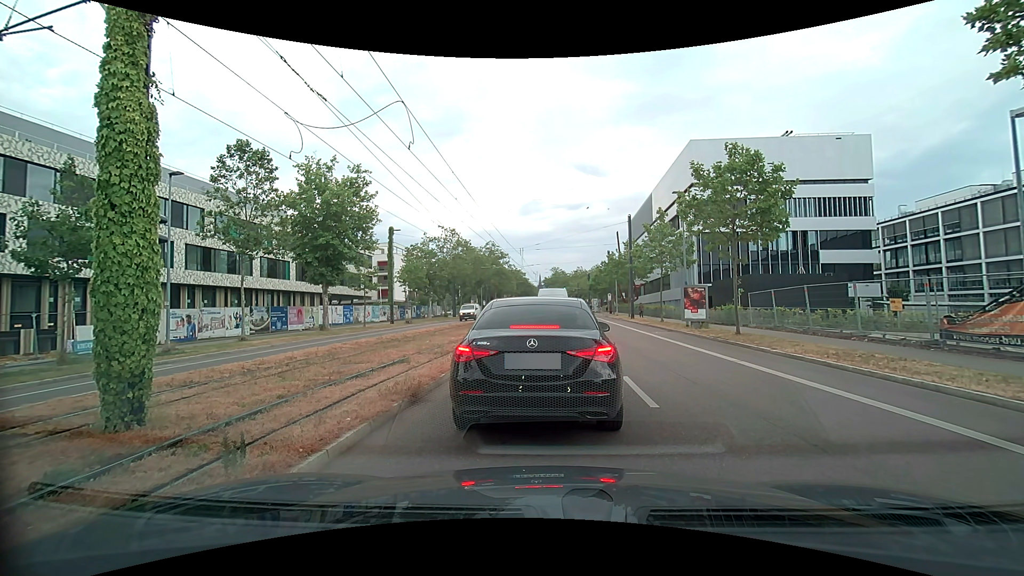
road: secondary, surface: asphalt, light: Day
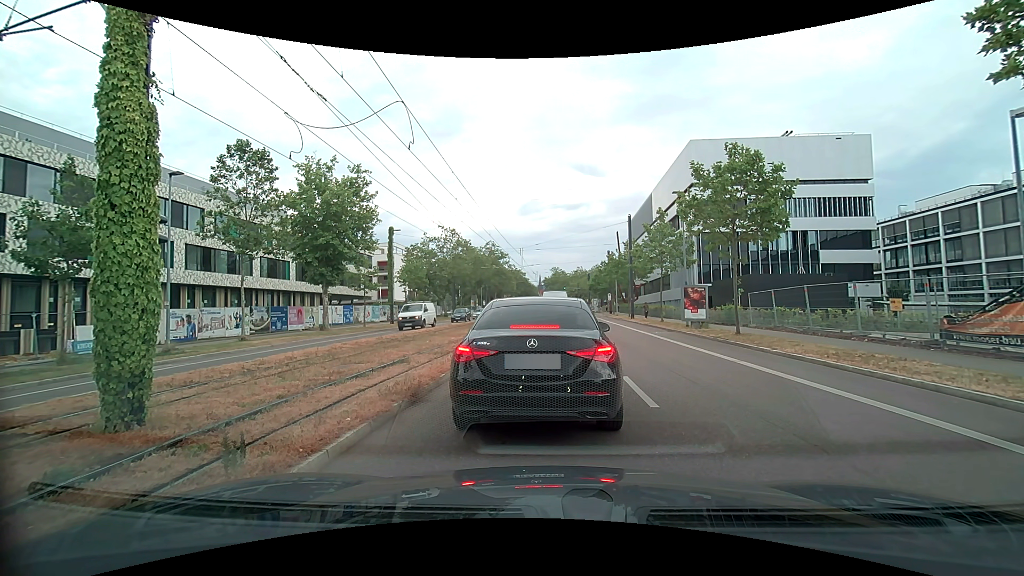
(0.0, 0.0) m; 0°
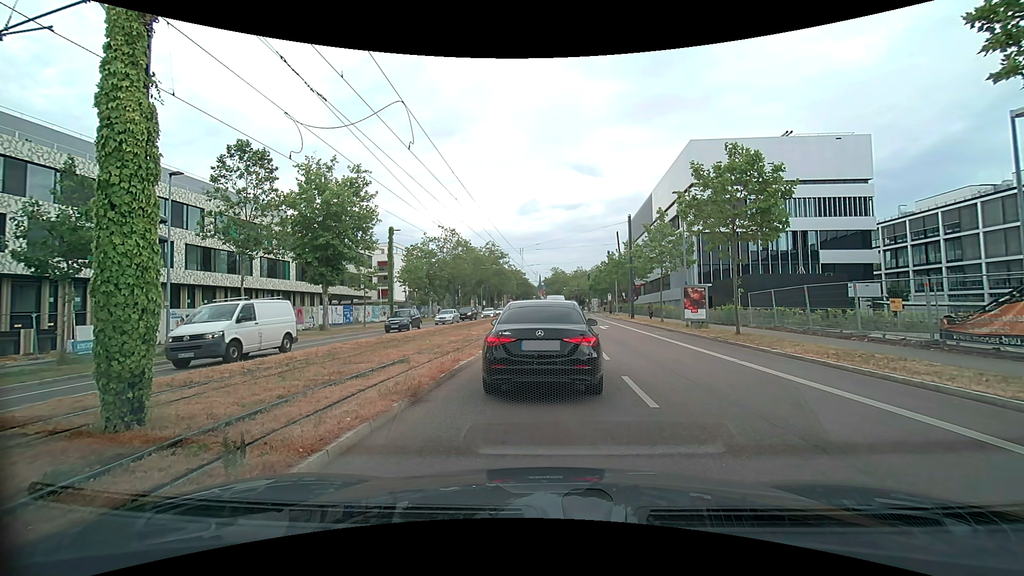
(0.0, 0.0) m; 0°
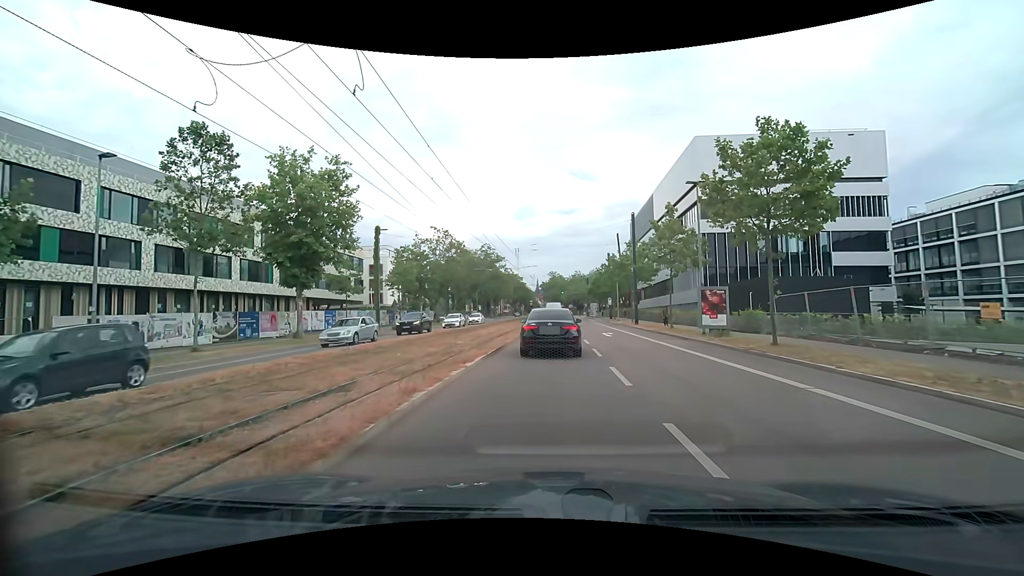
(+0.1, +4.0) m; +2°
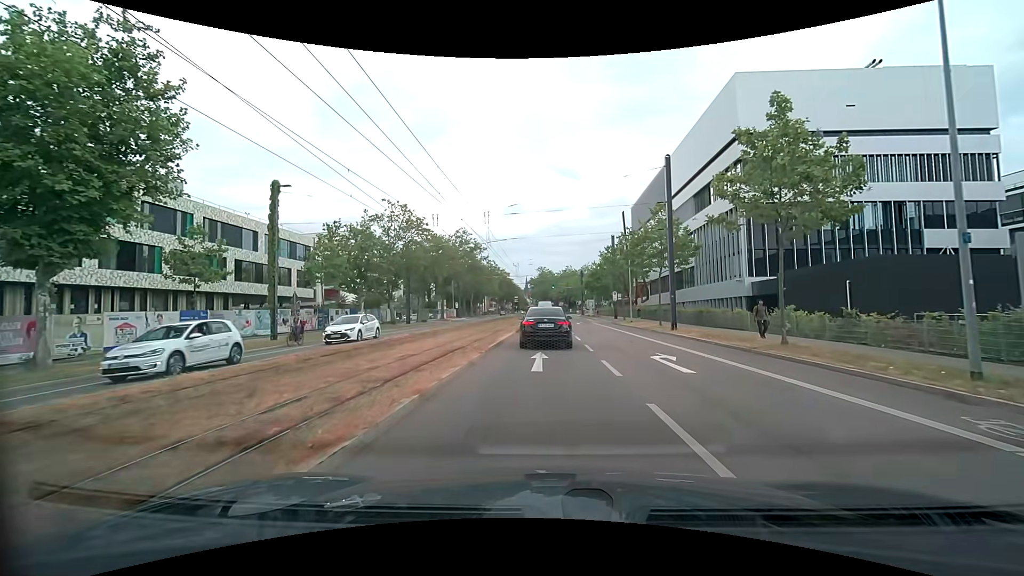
(+0.3, +17.5) m; +2°
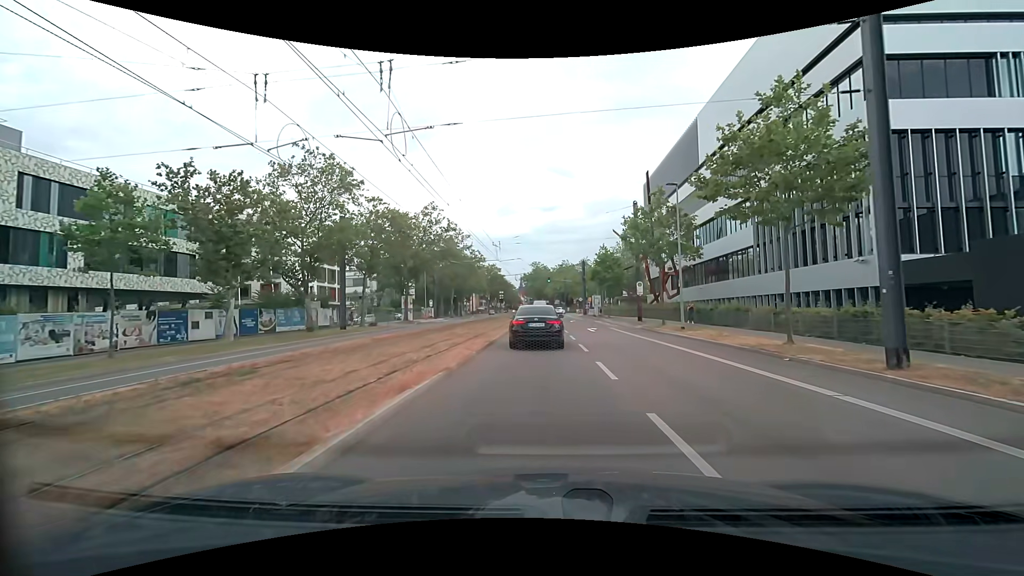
(+0.1, +19.0) m; 0°
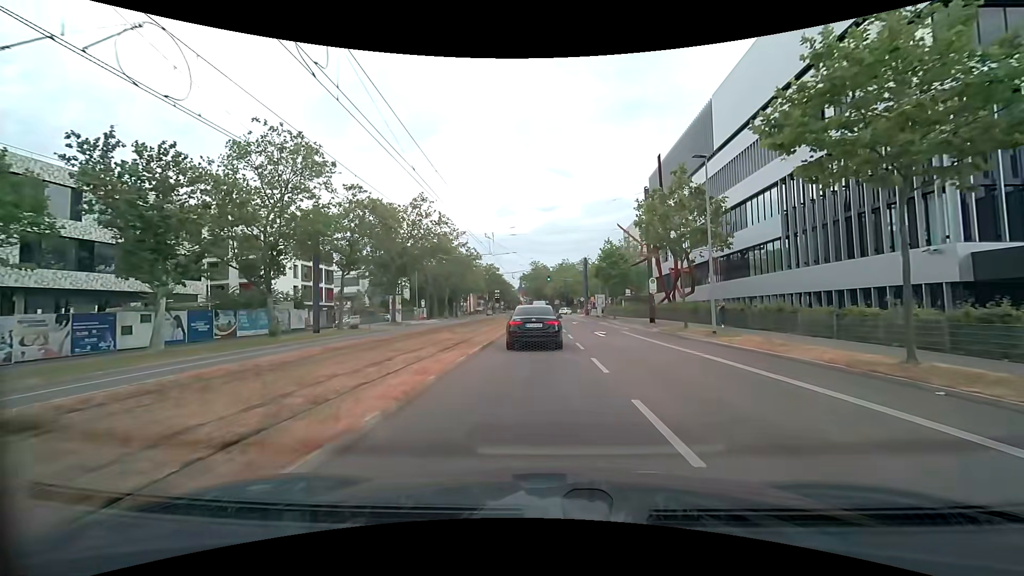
(0.0, +5.1) m; 0°
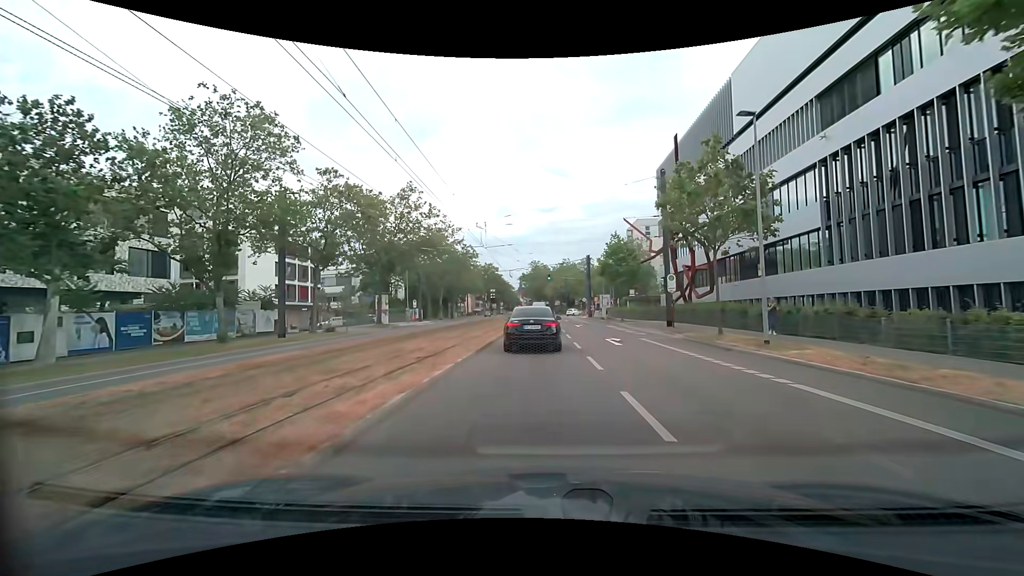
(0.0, +5.2) m; 0°
(0, +10) (0, +20) (0, +30) (0, +40) (0, +50) (-1, +60) (-1, +70) (-1, +80) (-1, +90) (-1, +100) m
